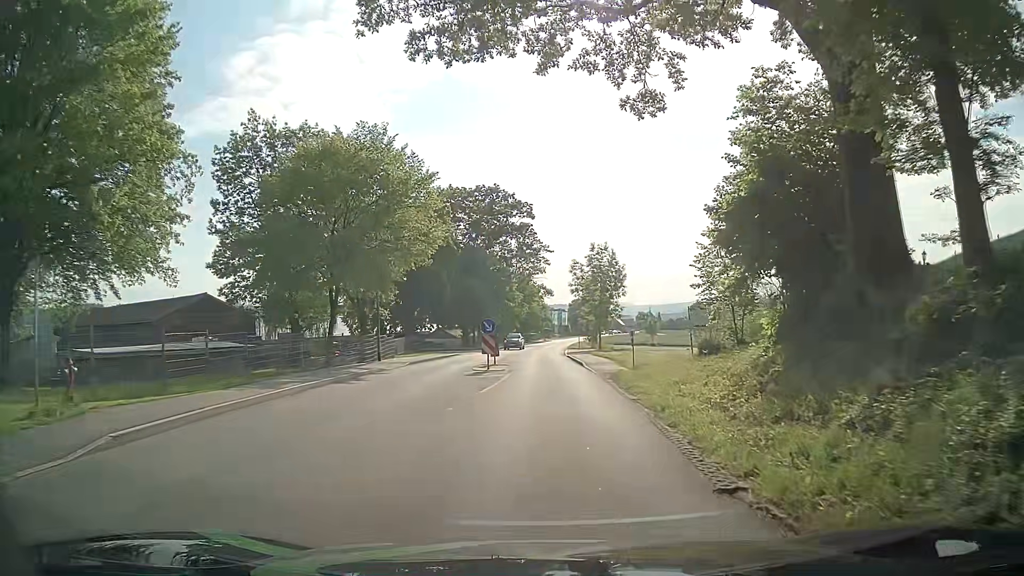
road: tertiary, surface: asphalt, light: Day
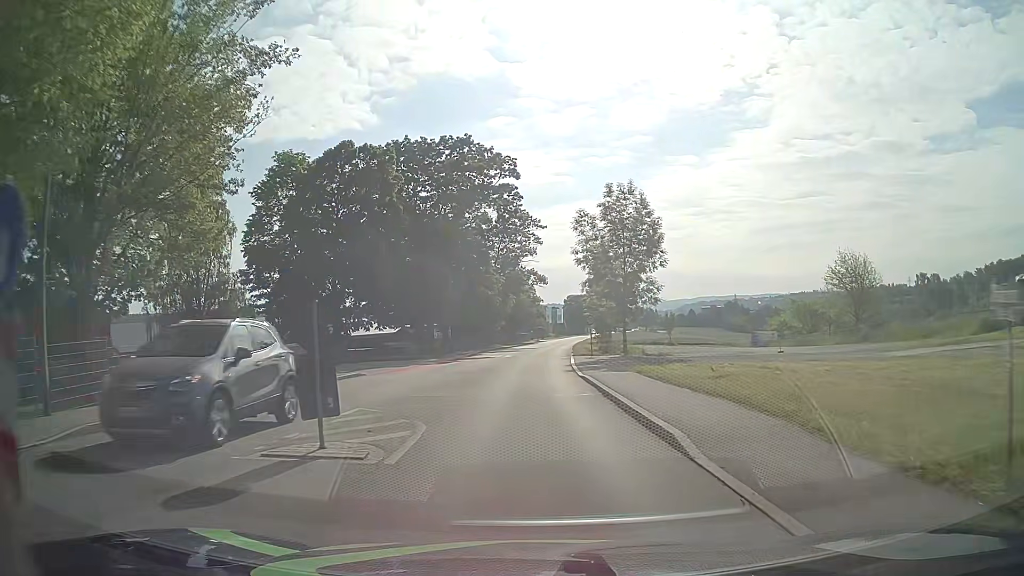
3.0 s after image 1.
(+0.7, +24.1) m; +1°
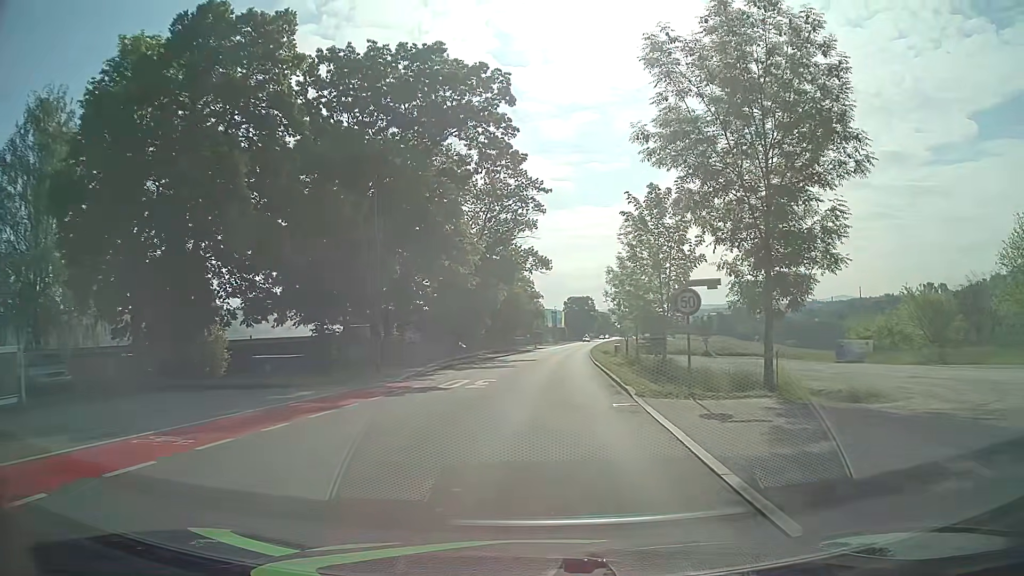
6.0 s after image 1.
(-0.2, +24.0) m; 0°
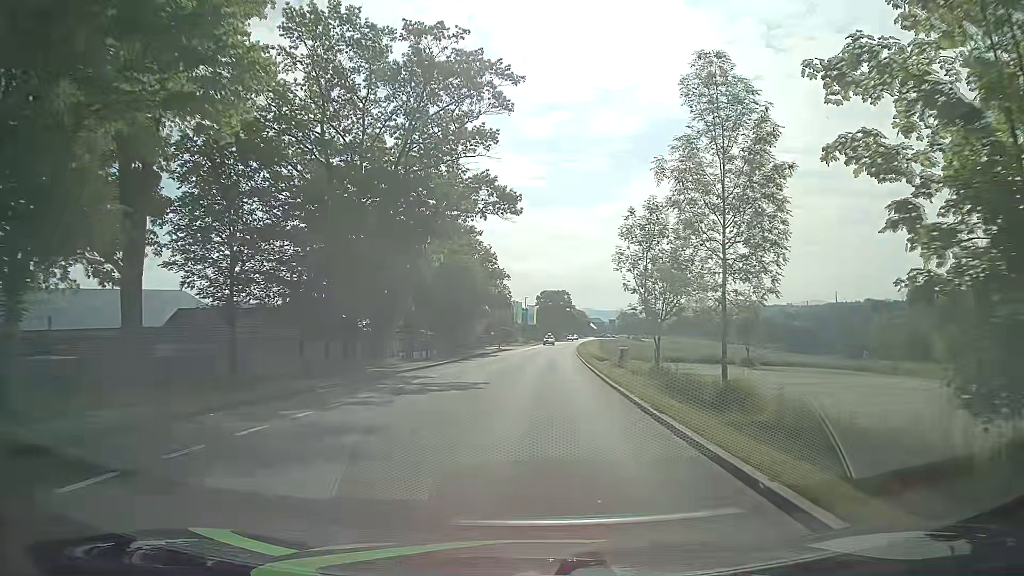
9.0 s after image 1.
(+0.7, +27.3) m; +2°
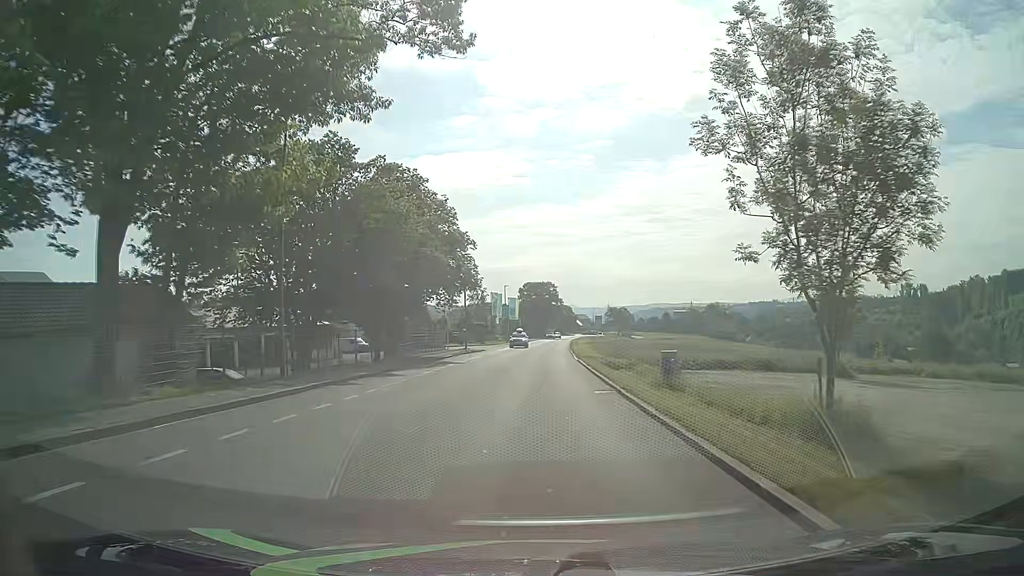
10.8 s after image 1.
(+0.3, +20.6) m; +1°
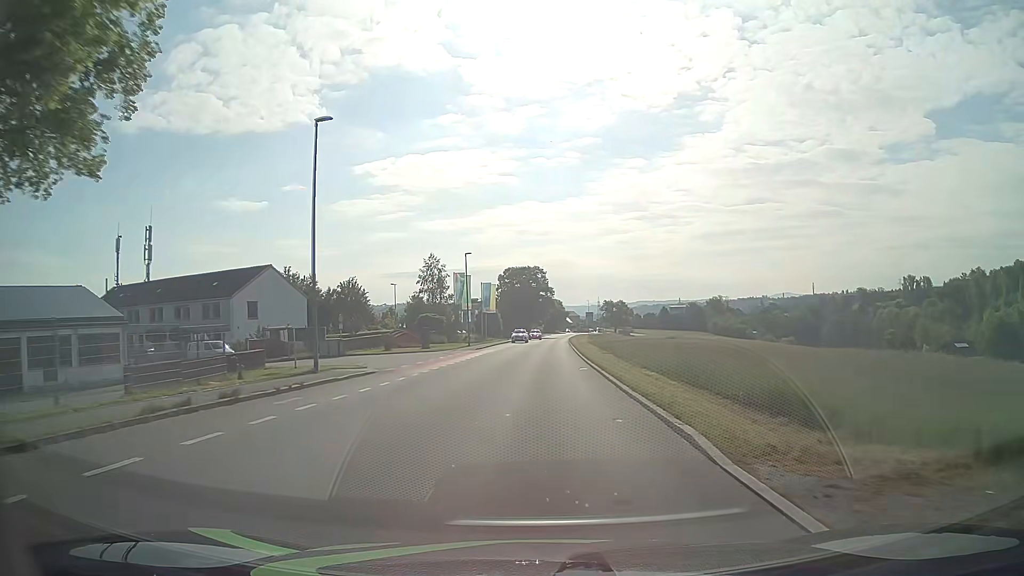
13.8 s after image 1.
(+0.8, +37.2) m; +2°
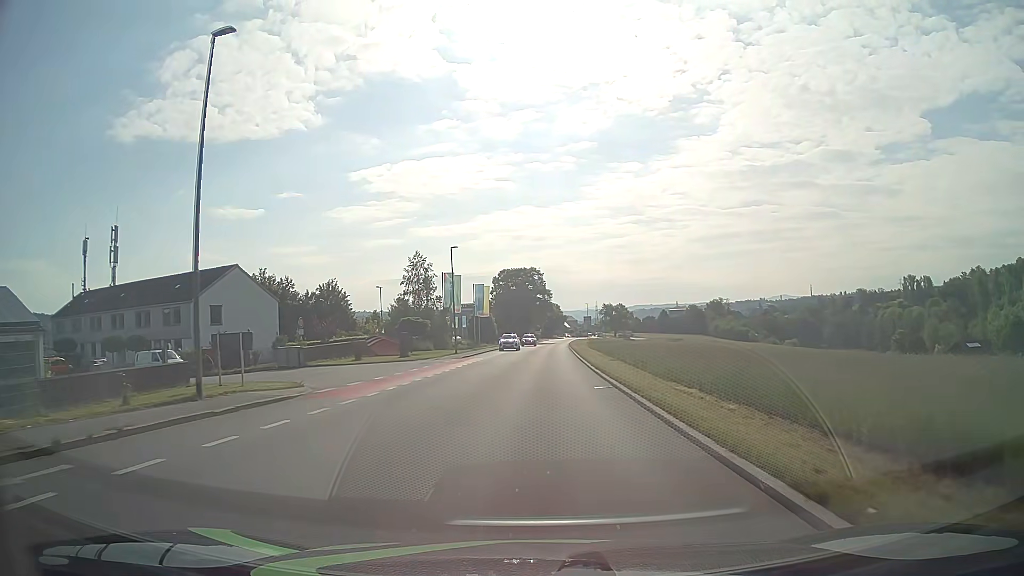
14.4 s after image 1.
(0.0, +7.6) m; 0°
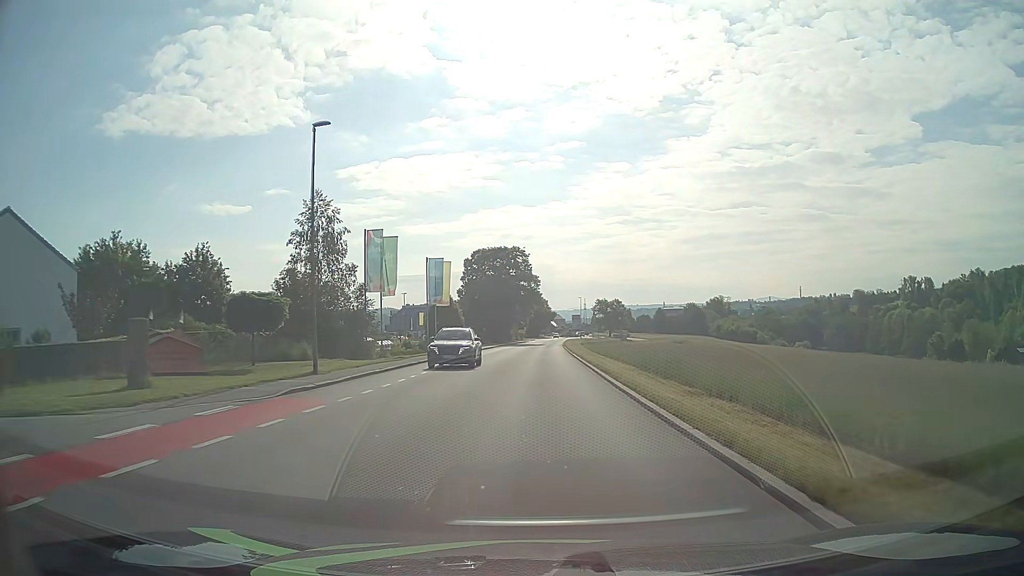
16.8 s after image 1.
(+0.4, +30.4) m; +2°
(0, +10) (0, +20) (0, +30) (0, +40) (0, +50) (0, +60) (+1, +70) (+1, +80) (+1, +90) (+2, +100) m
